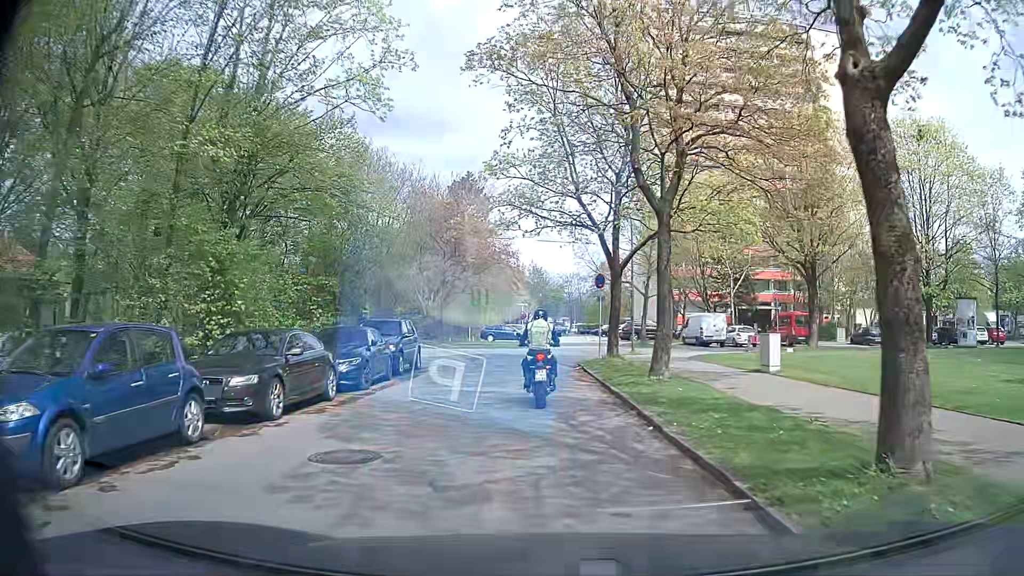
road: residential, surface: asphalt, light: Day
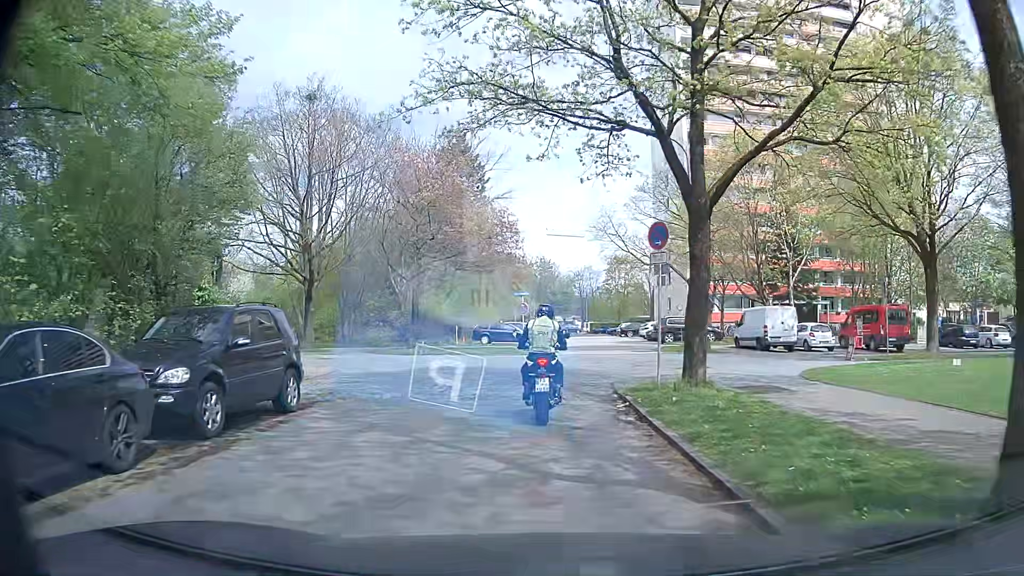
(-0.1, +12.1) m; 0°
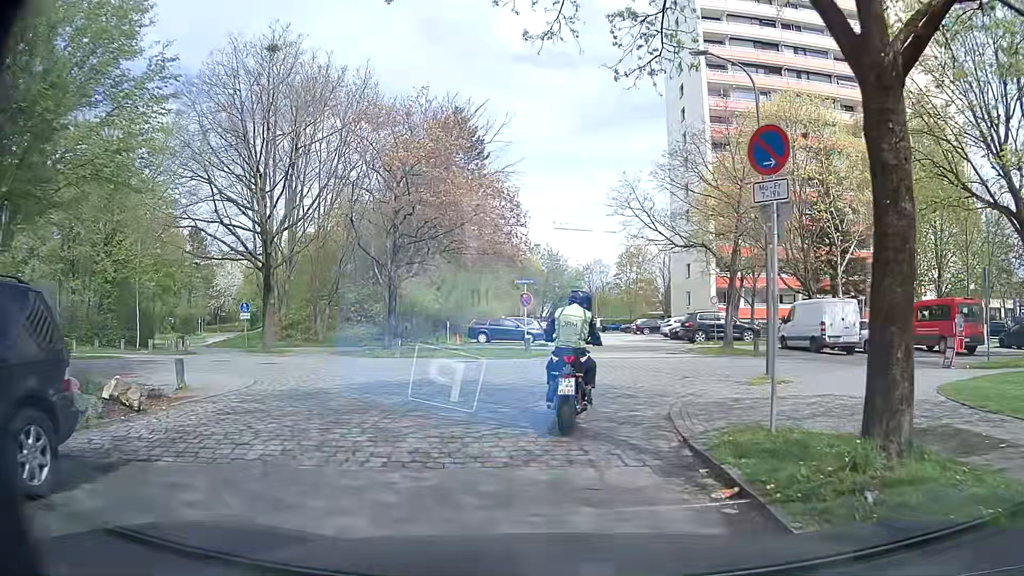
(-0.1, +6.5) m; 0°
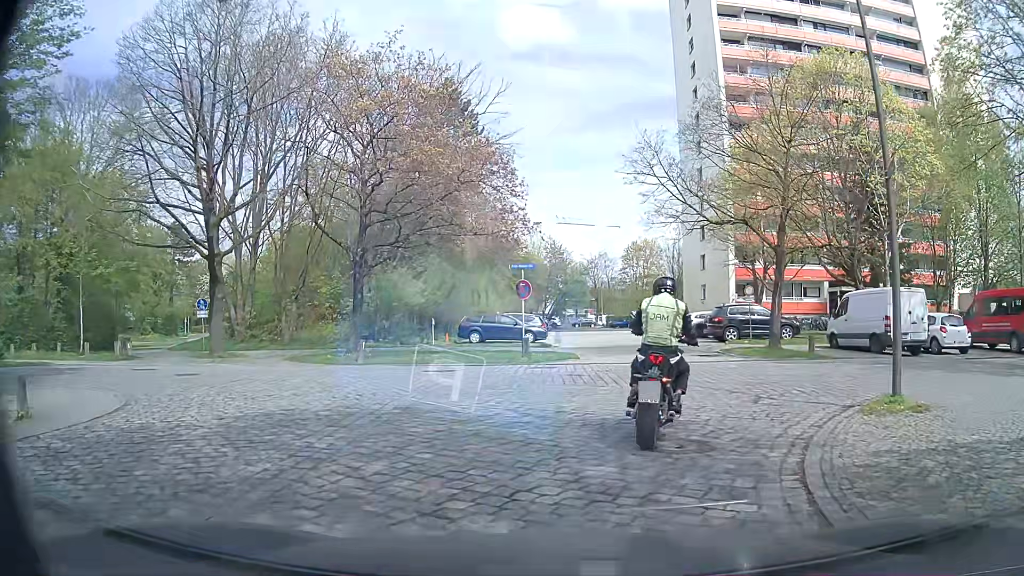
(-0.1, +5.4) m; -1°
